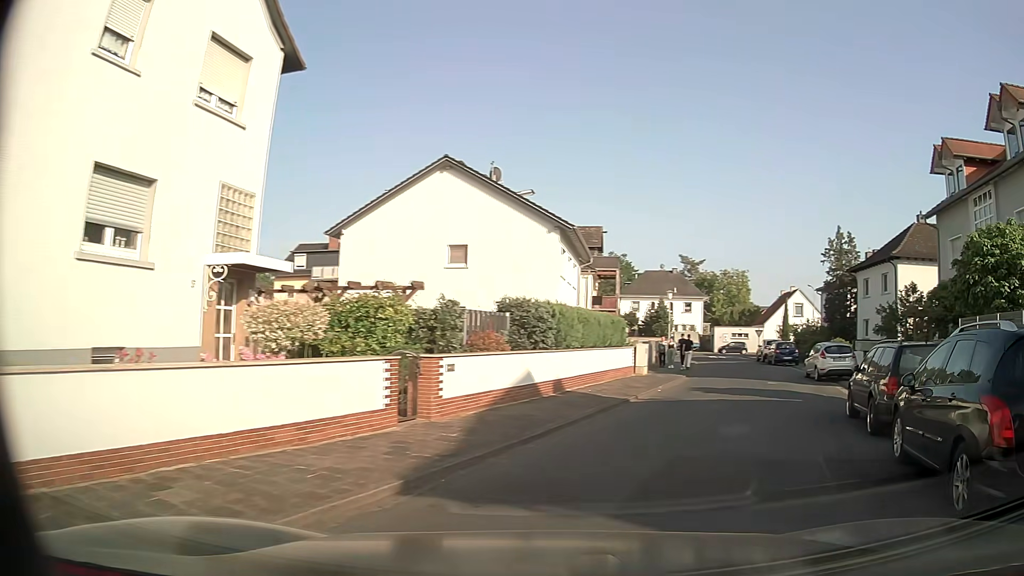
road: residential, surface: asphalt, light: Day
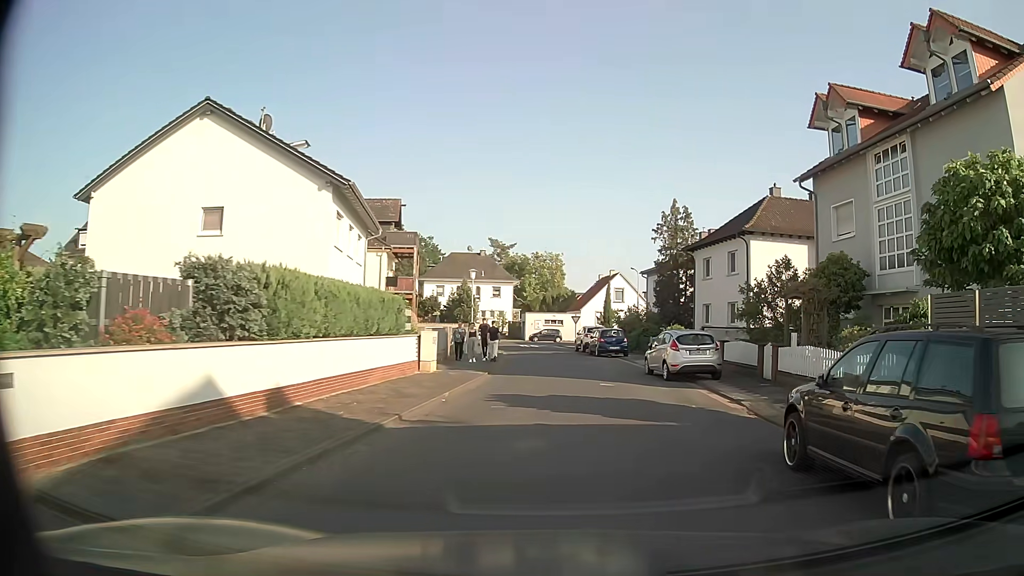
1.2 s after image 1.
(+1.1, +6.6) m; +15°
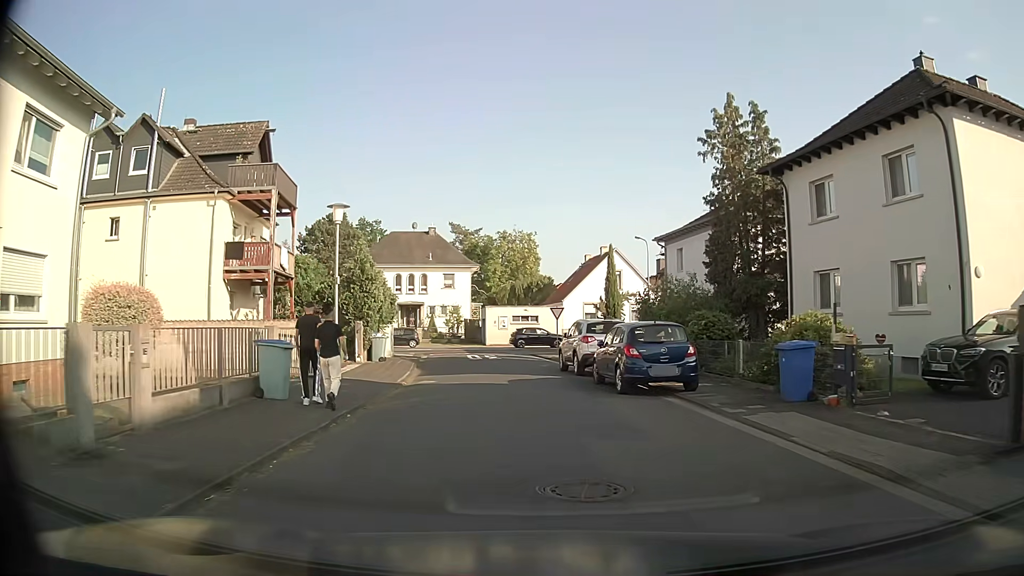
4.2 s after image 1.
(+0.6, +21.9) m; +1°
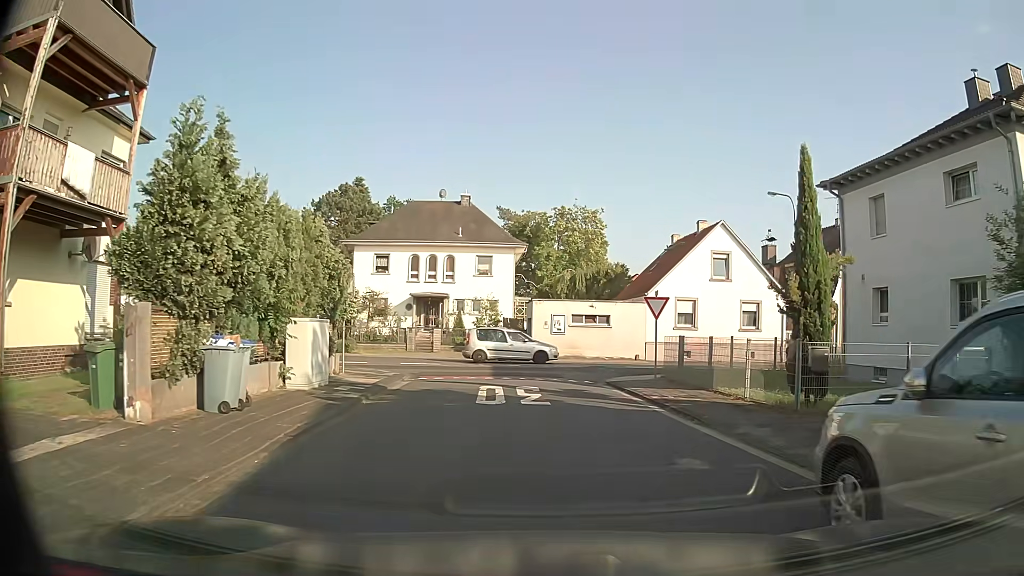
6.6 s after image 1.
(-0.8, +17.6) m; -5°
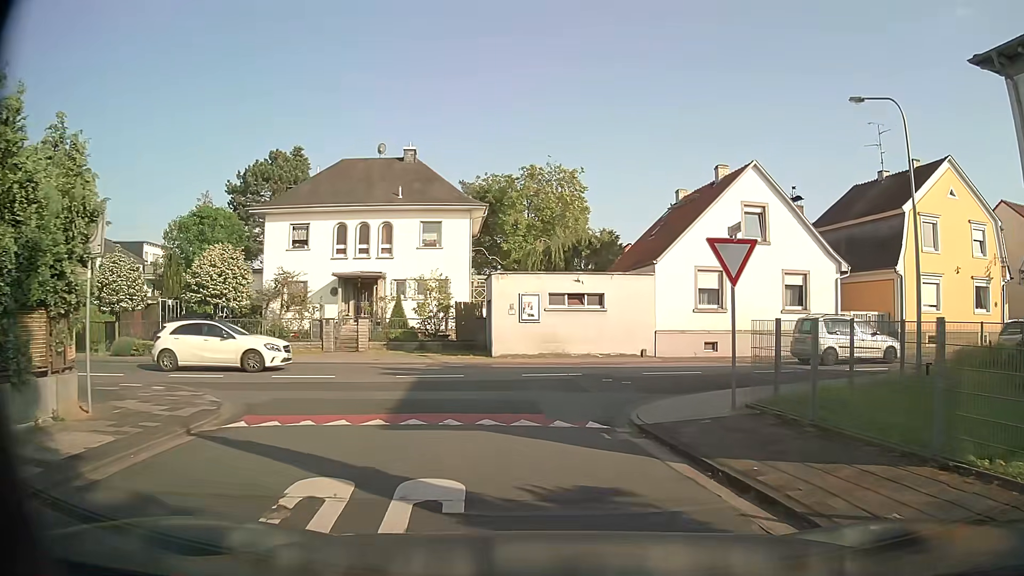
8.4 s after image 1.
(+0.4, +11.2) m; +4°
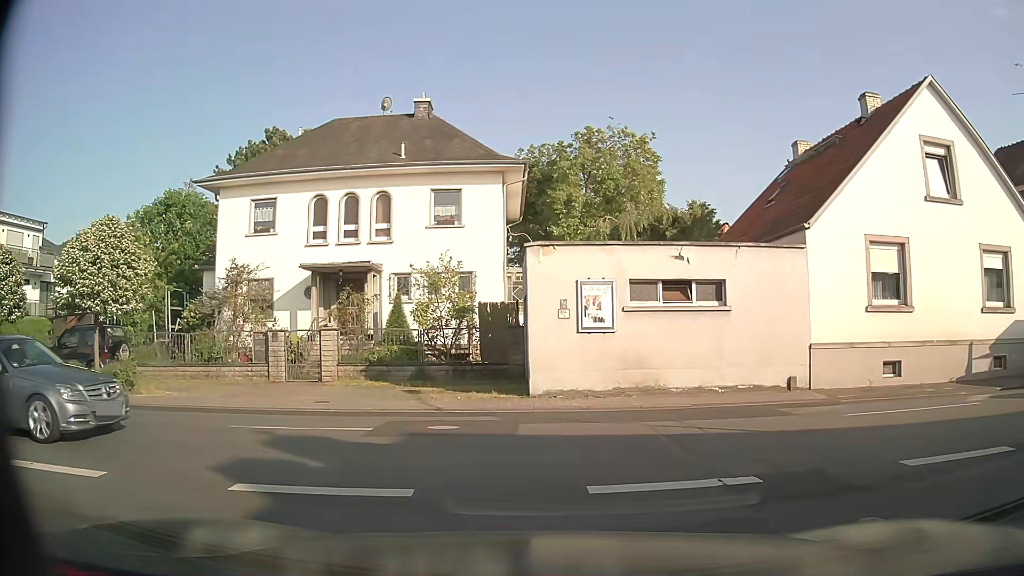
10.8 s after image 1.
(-0.5, +10.9) m; -5°
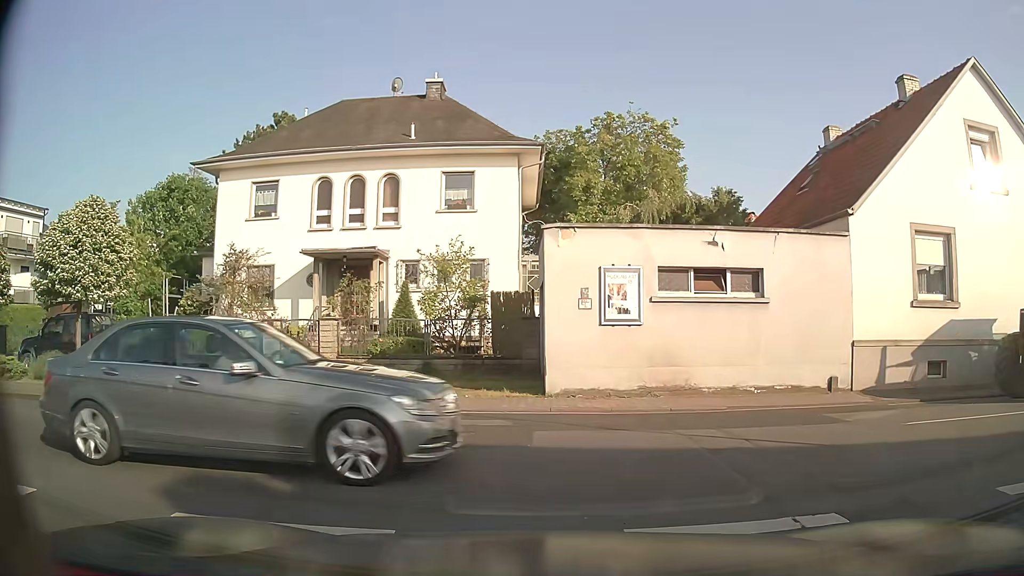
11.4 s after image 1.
(-0.1, +1.3) m; -2°
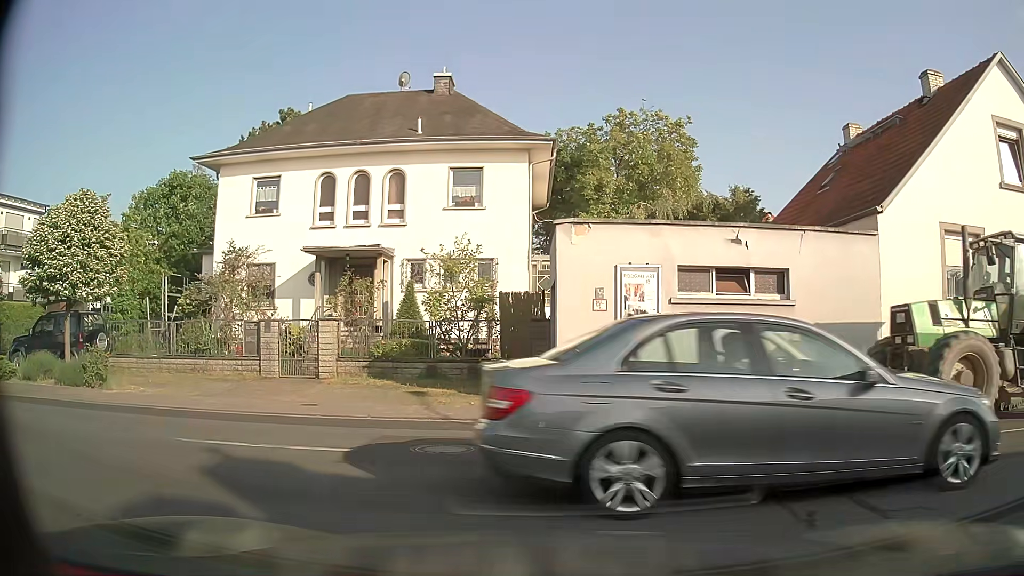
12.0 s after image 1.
(0.0, +0.8) m; -3°
